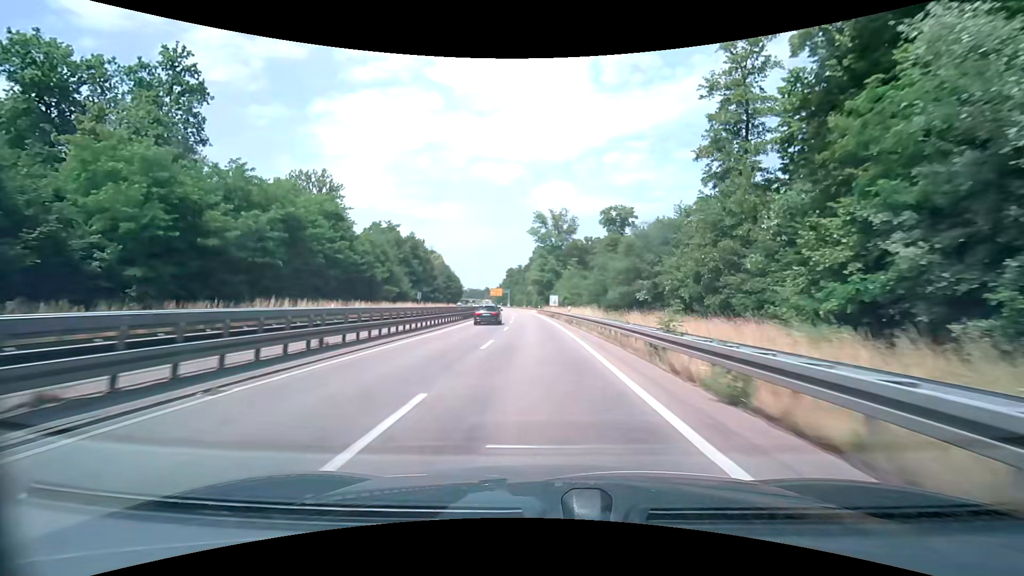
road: trunk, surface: asphalt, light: Day
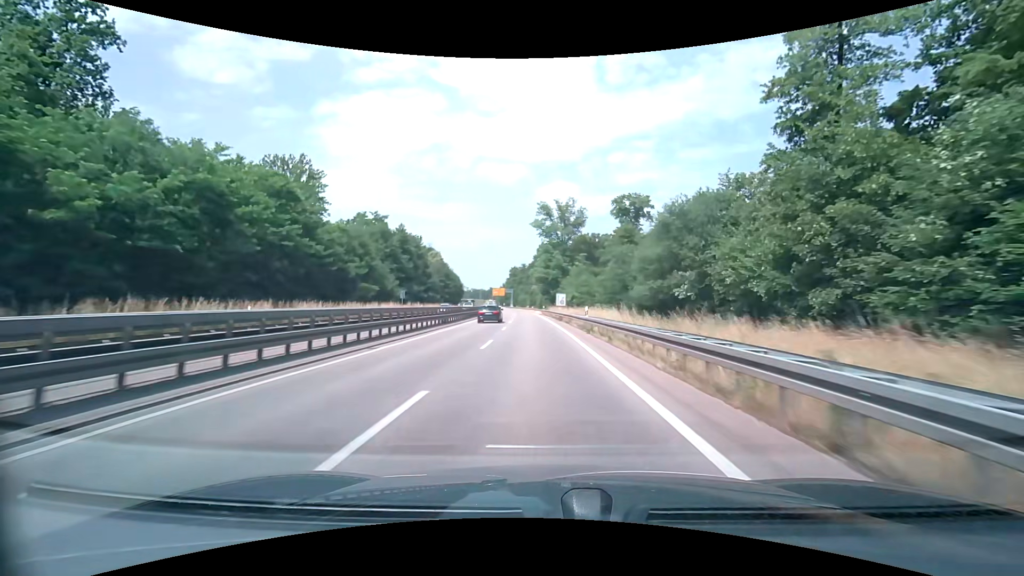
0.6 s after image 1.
(0.0, +11.8) m; 0°
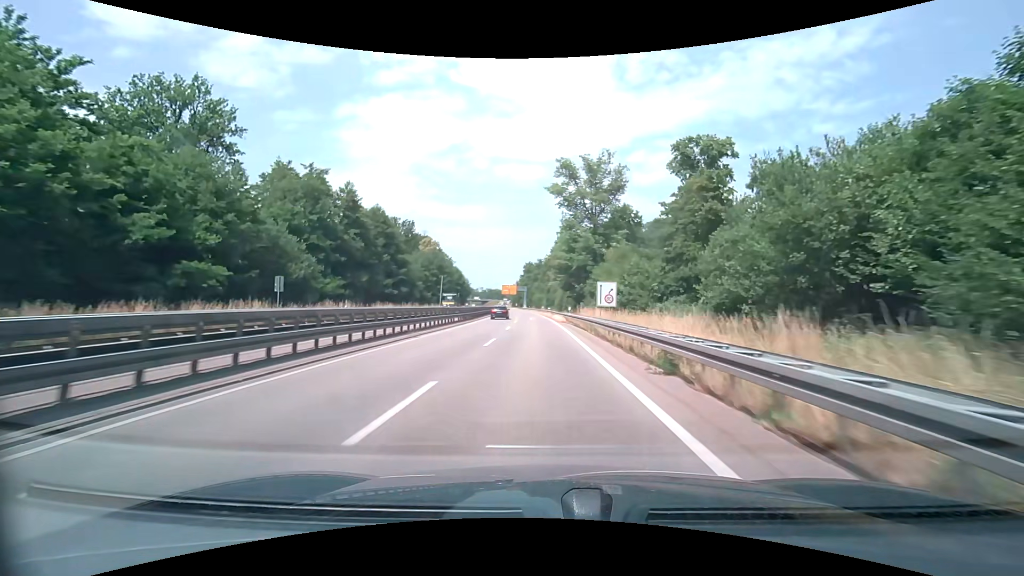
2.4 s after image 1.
(-0.6, +34.6) m; -2°
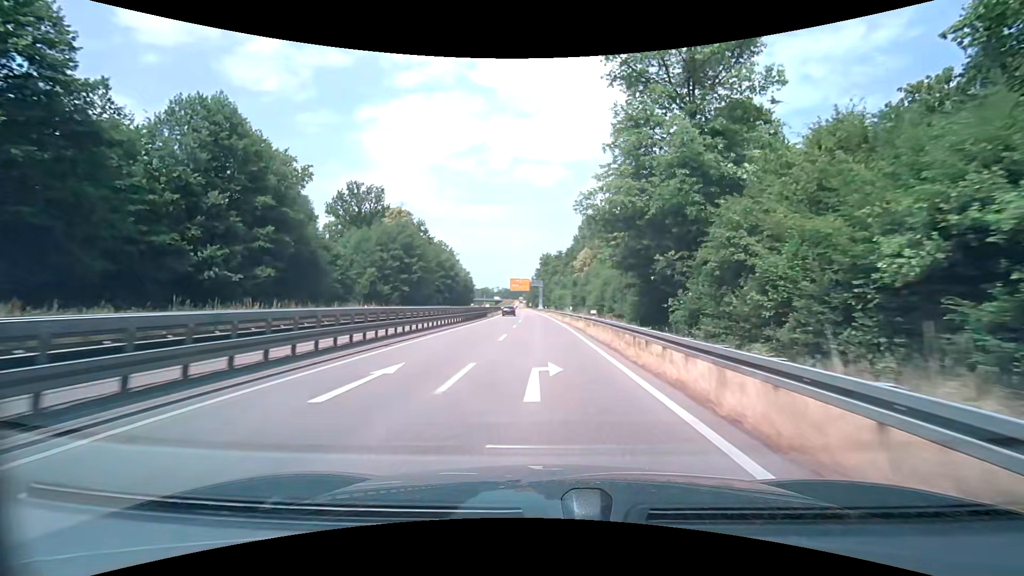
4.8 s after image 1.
(-0.9, +44.8) m; -2°
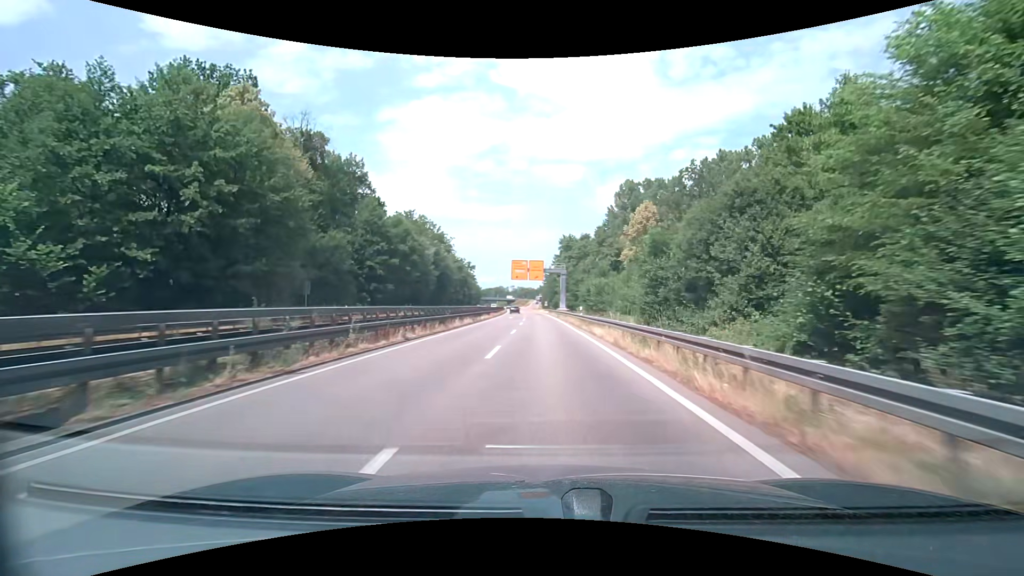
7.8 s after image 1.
(-1.0, +54.5) m; -2°
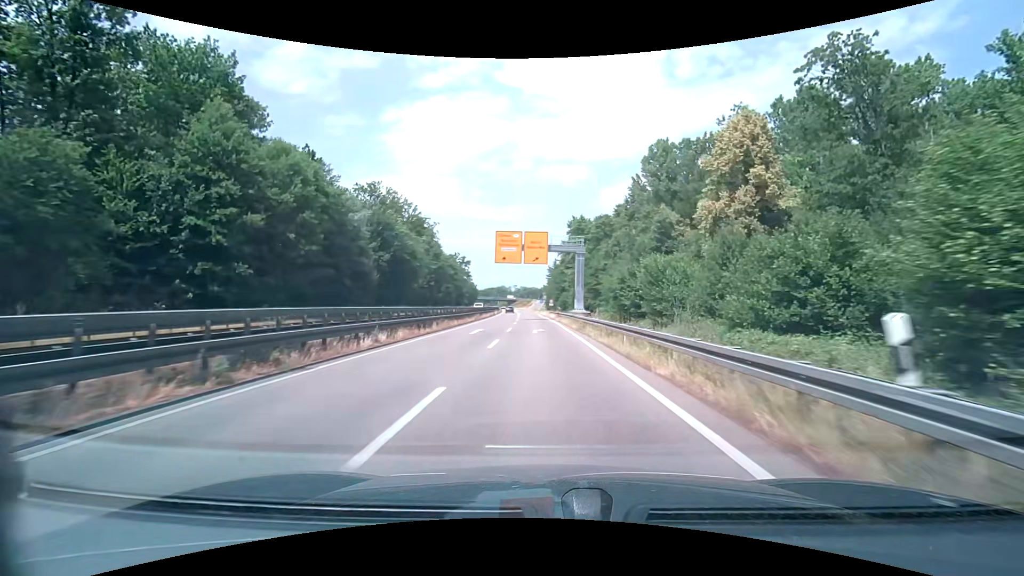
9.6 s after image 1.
(0.0, +32.1) m; 0°
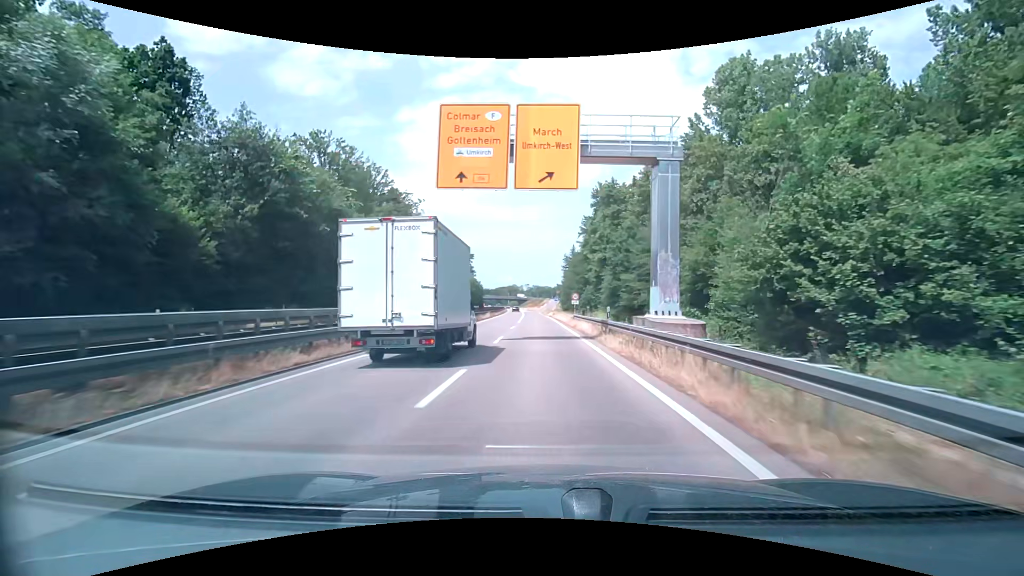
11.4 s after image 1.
(-0.3, +31.8) m; -2°
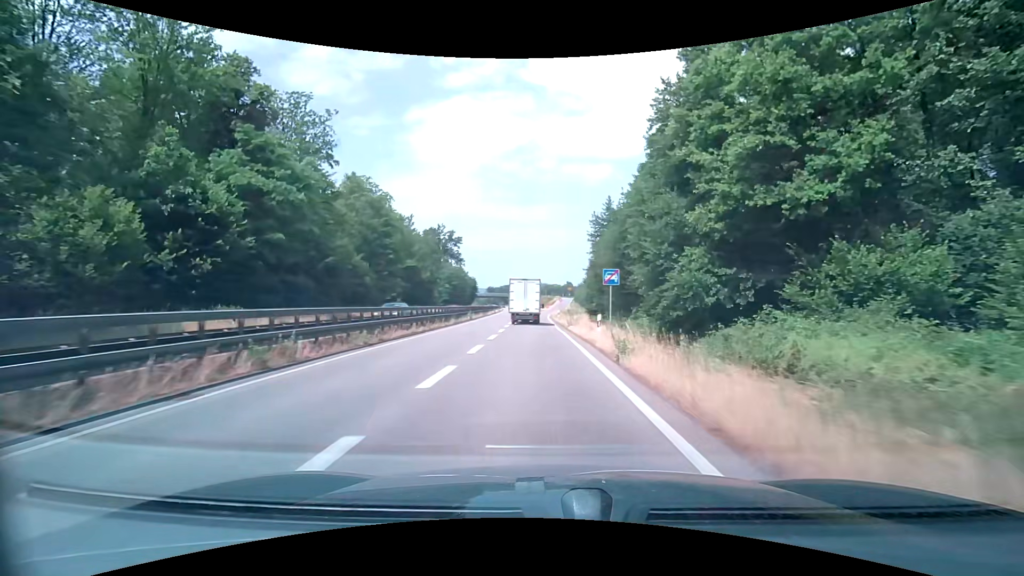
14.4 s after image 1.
(-0.3, +52.0) m; -1°
(0, +10) (0, +20) (0, +30) (0, +40) (0, +50) (0, +60) (0, +70) (0, +80) (+1, +90) (+1, +100) m
